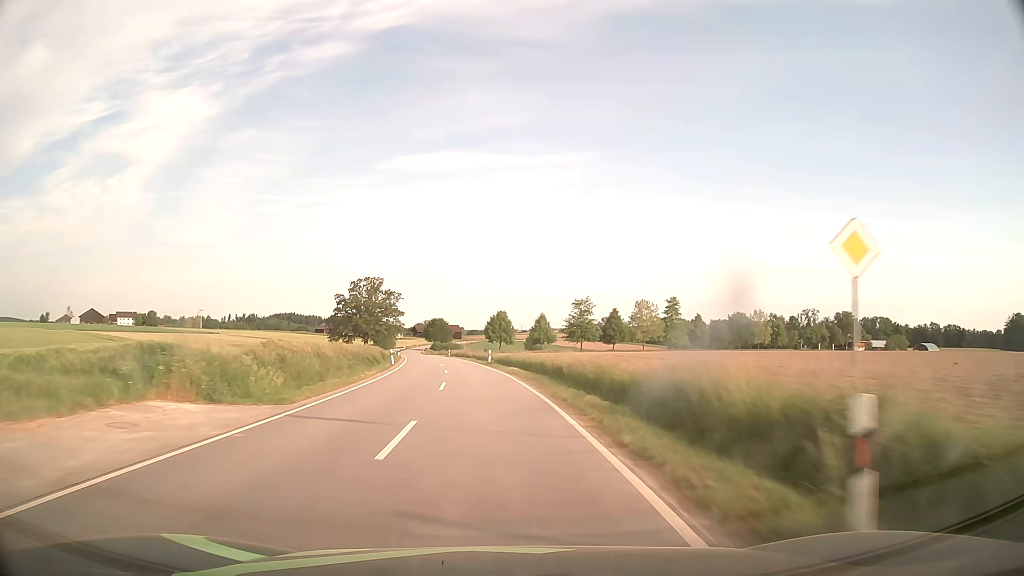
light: Day
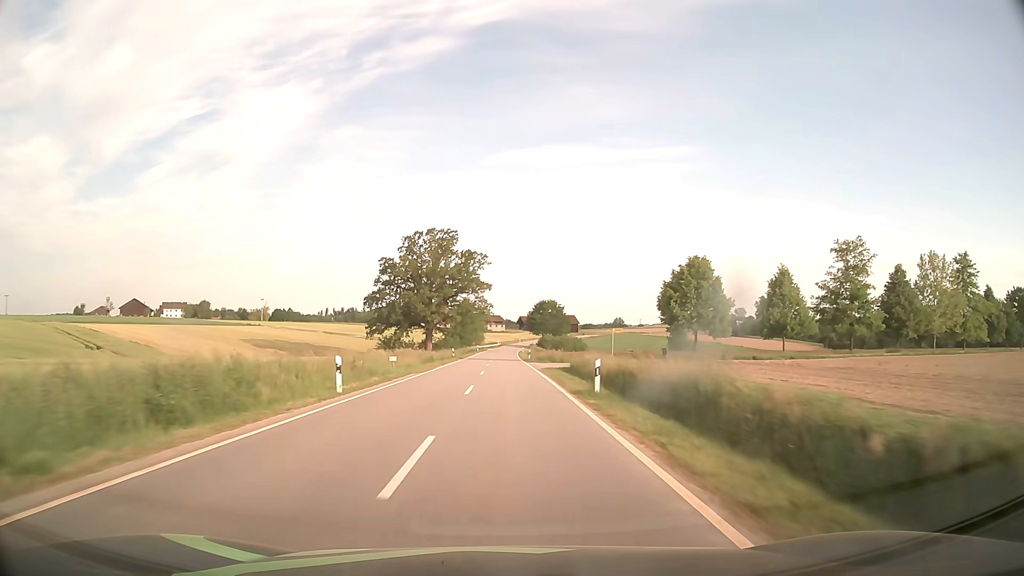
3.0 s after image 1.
(-7.4, +74.8) m; -10°
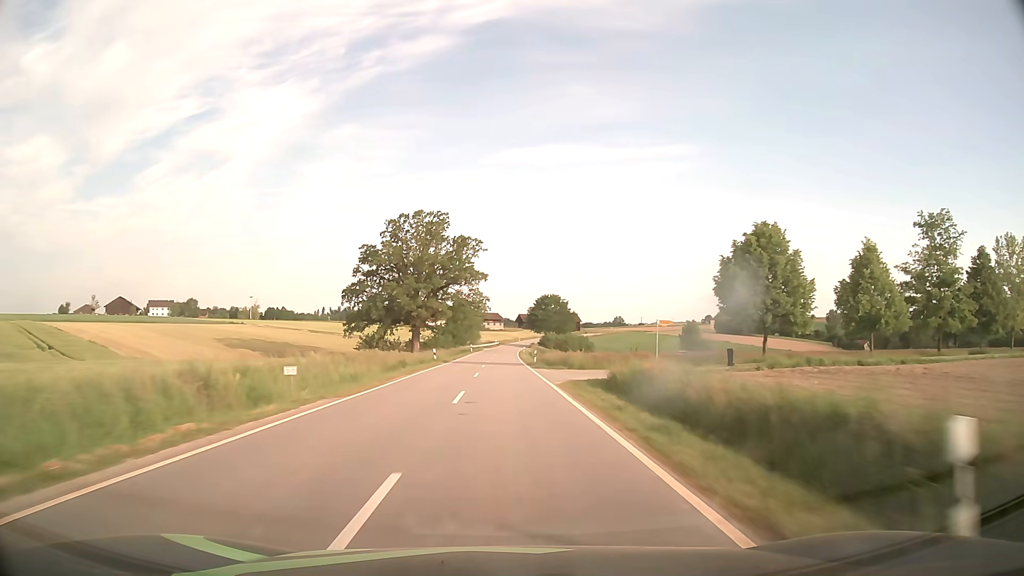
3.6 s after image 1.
(0.0, +15.1) m; 0°
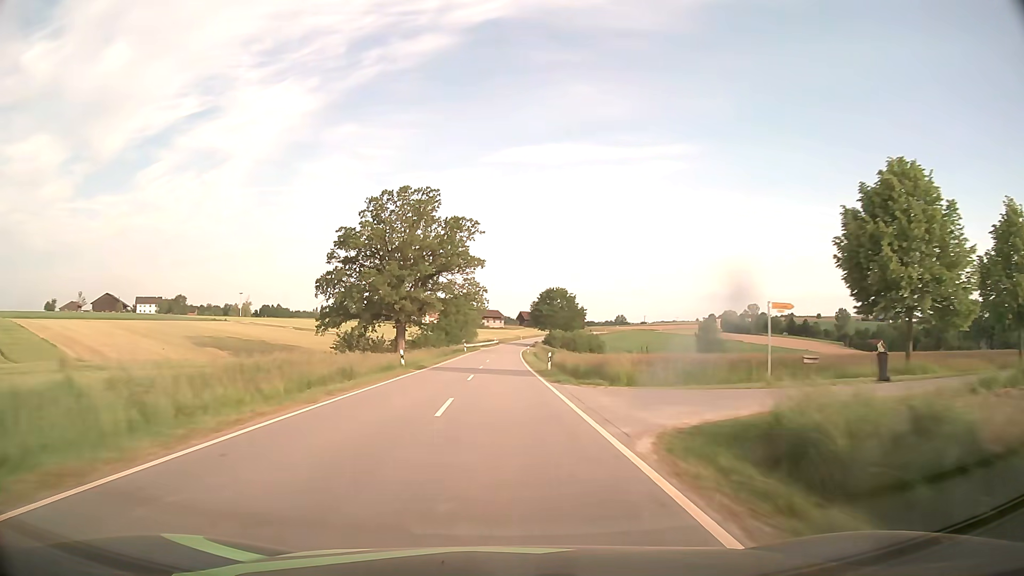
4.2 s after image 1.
(0.0, +15.1) m; 0°
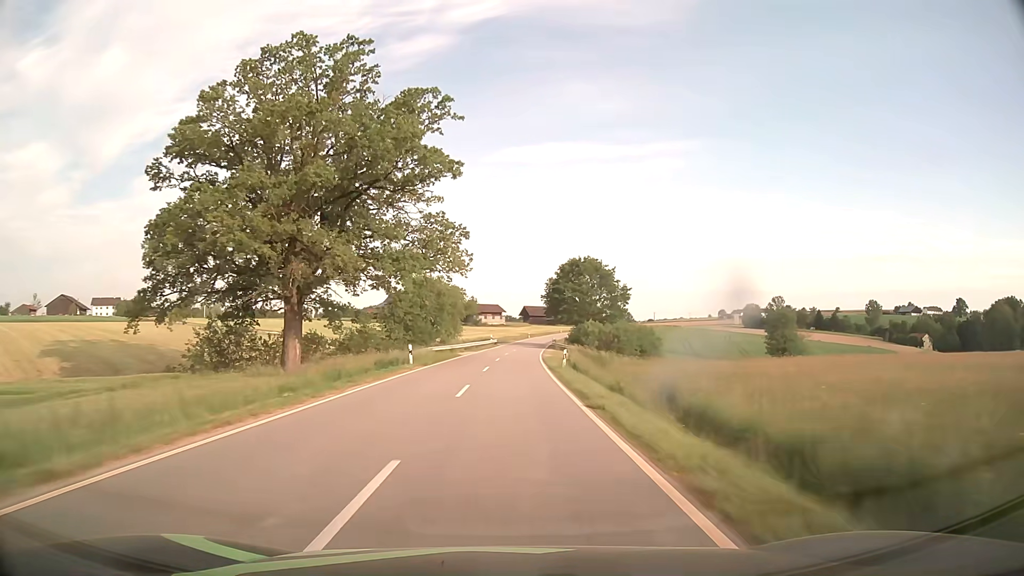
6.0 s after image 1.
(-0.2, +45.3) m; 0°
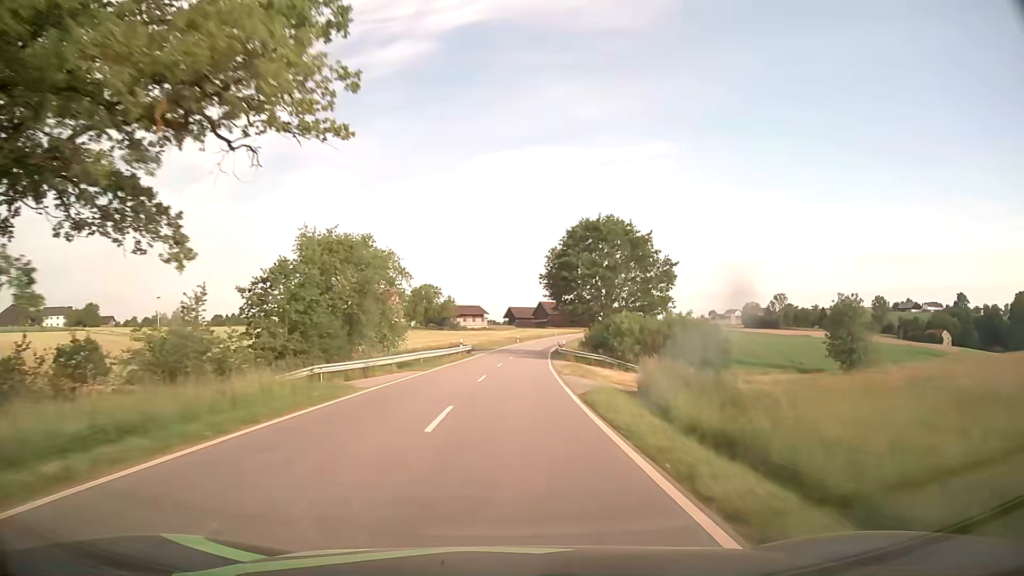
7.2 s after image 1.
(+0.3, +30.1) m; +1°
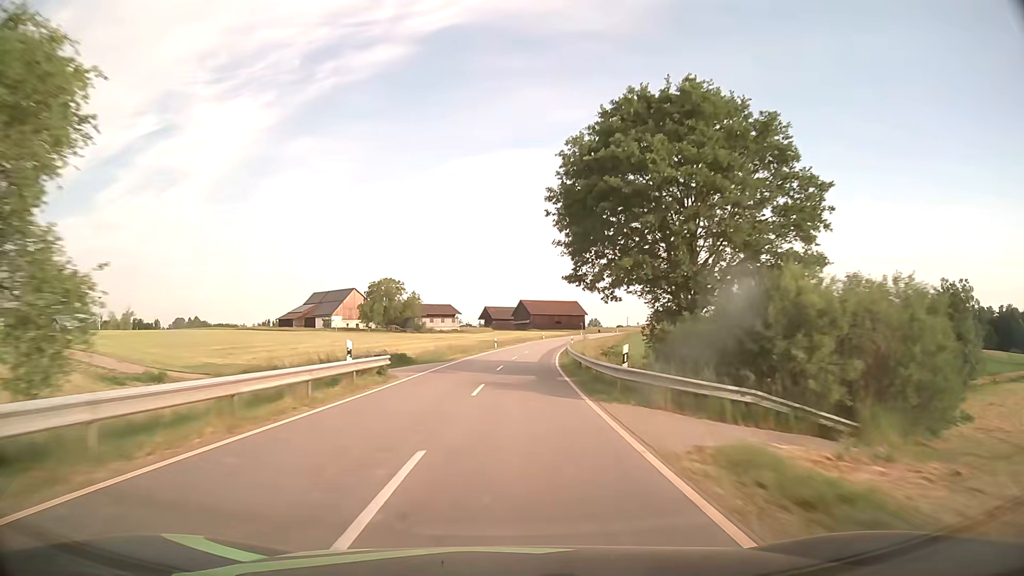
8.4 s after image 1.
(+0.5, +30.0) m; +2°
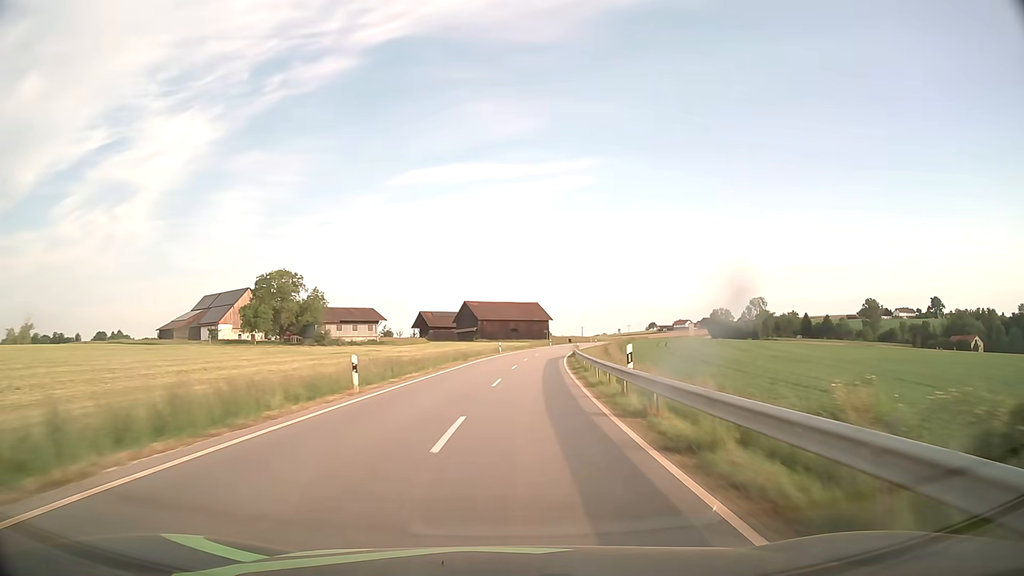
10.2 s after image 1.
(+1.6, +44.7) m; +4°
(0, +10) (0, +20) (+1, +30) (+2, +40) (+3, +50) (+4, +60) (+5, +70) (+7, +80) (+9, +89) (+11, +99) m
